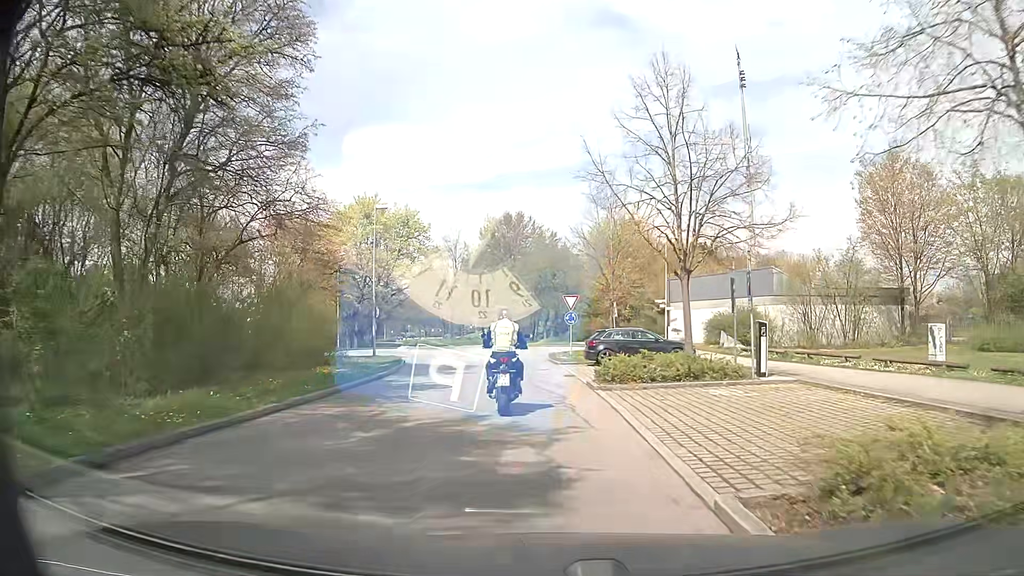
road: unclassified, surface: asphalt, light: Day
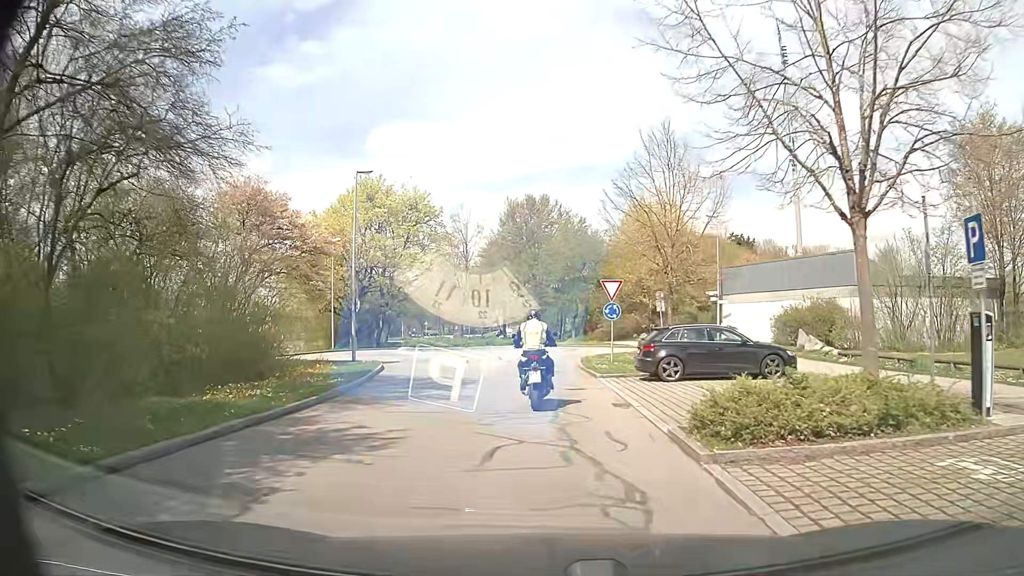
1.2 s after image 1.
(-0.2, +8.4) m; -2°
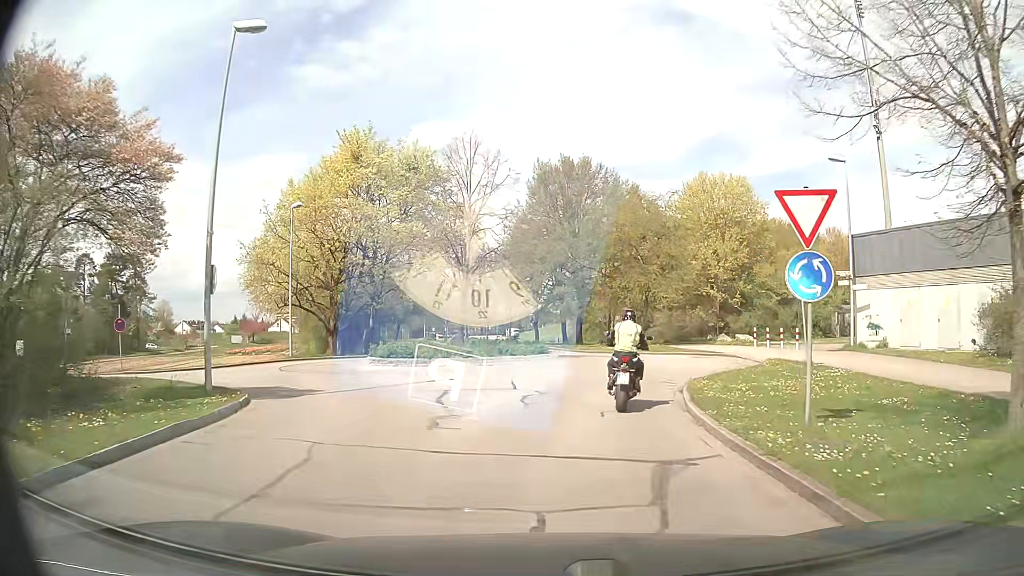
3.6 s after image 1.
(-0.5, +14.9) m; -3°
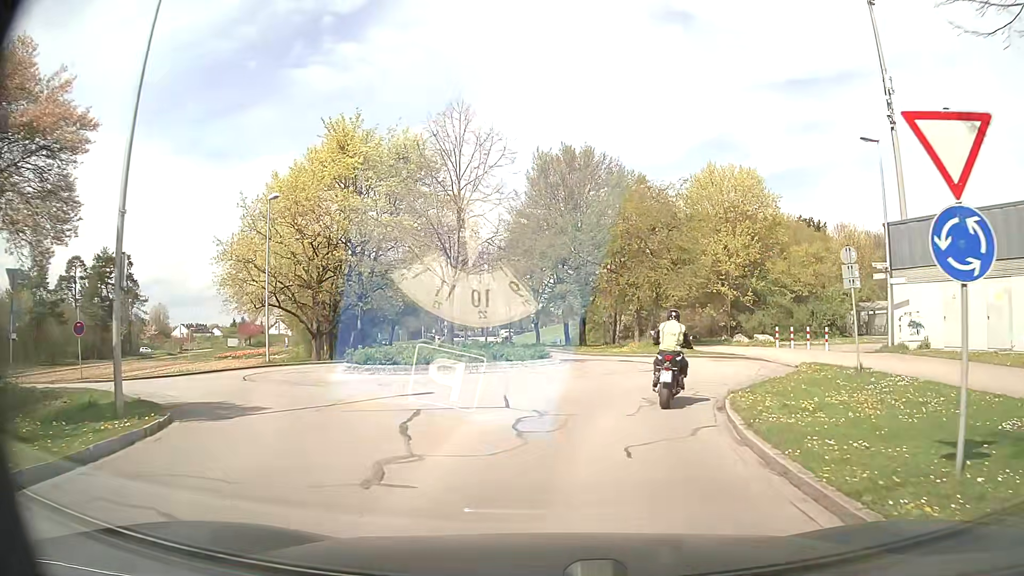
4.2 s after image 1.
(0.0, +3.3) m; 0°
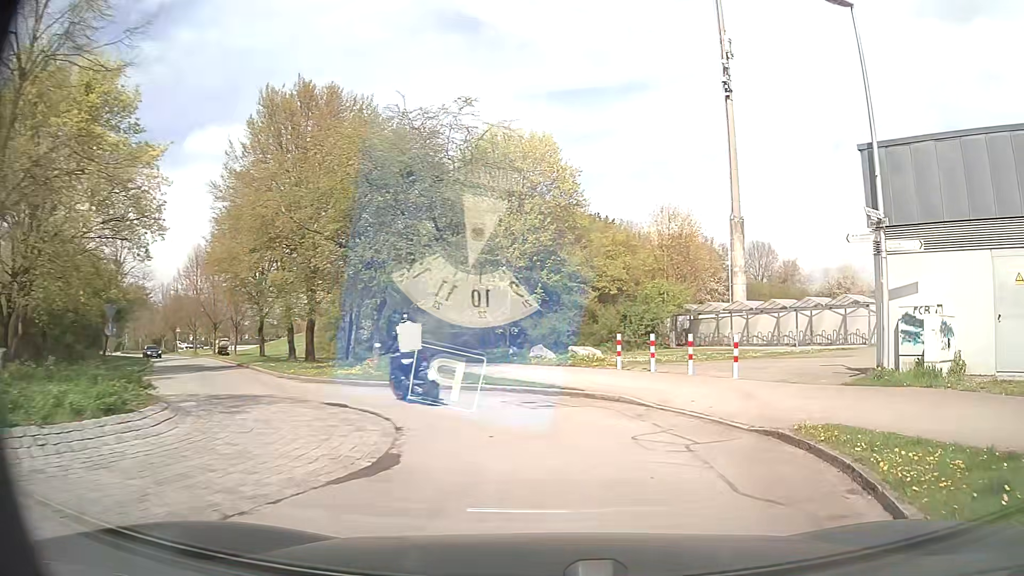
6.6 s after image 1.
(+1.5, +13.9) m; +20°
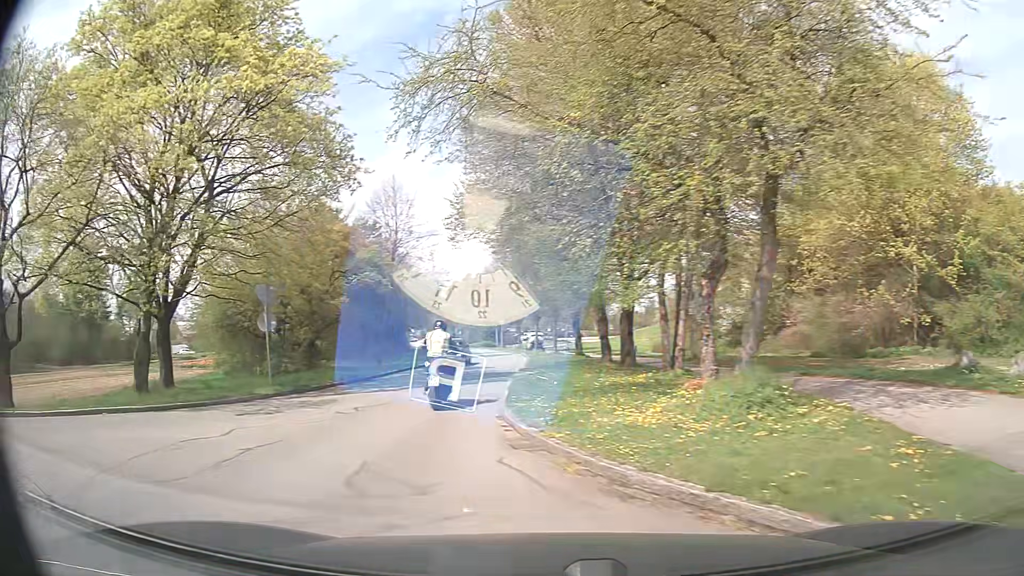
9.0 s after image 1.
(-1.6, +12.8) m; -32°
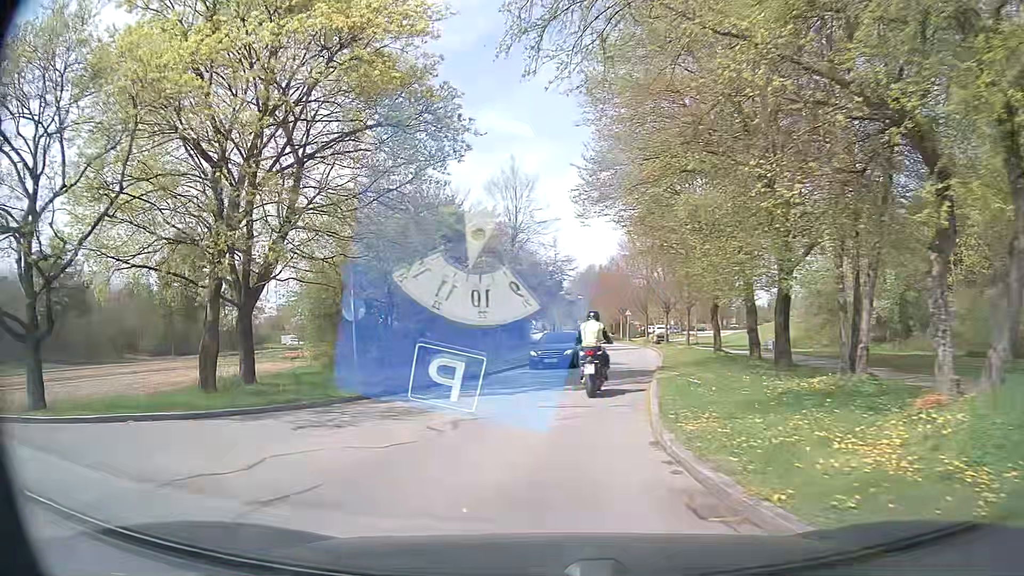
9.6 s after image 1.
(-0.3, +3.5) m; -11°
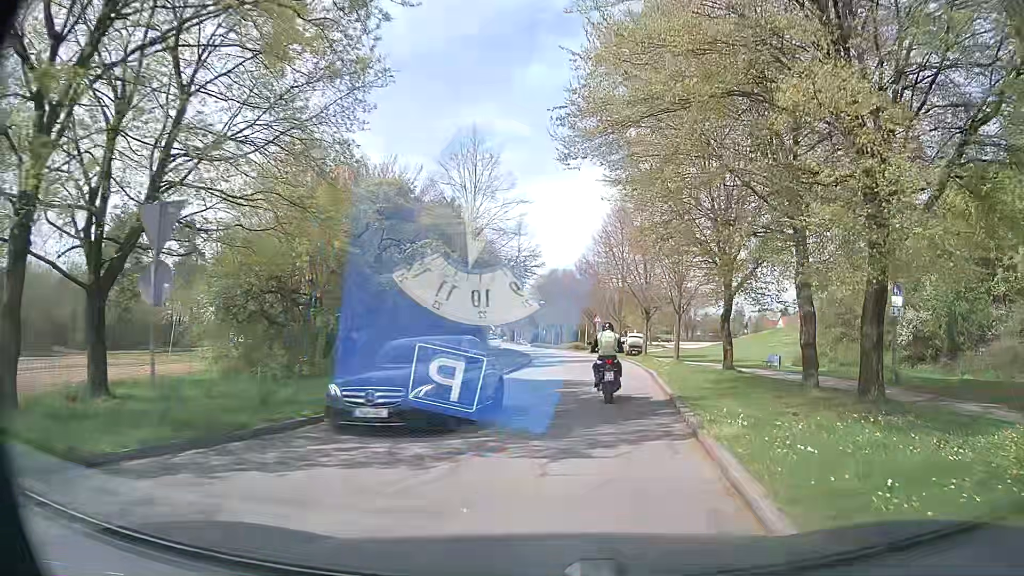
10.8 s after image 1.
(-0.1, +7.9) m; +3°
(+1, +10) (+2, +20) (+3, +30) (+3, +40) (+3, +50) (+2, +60) (+1, +70) (0, +80) (-1, +90) (-3, +100) m
